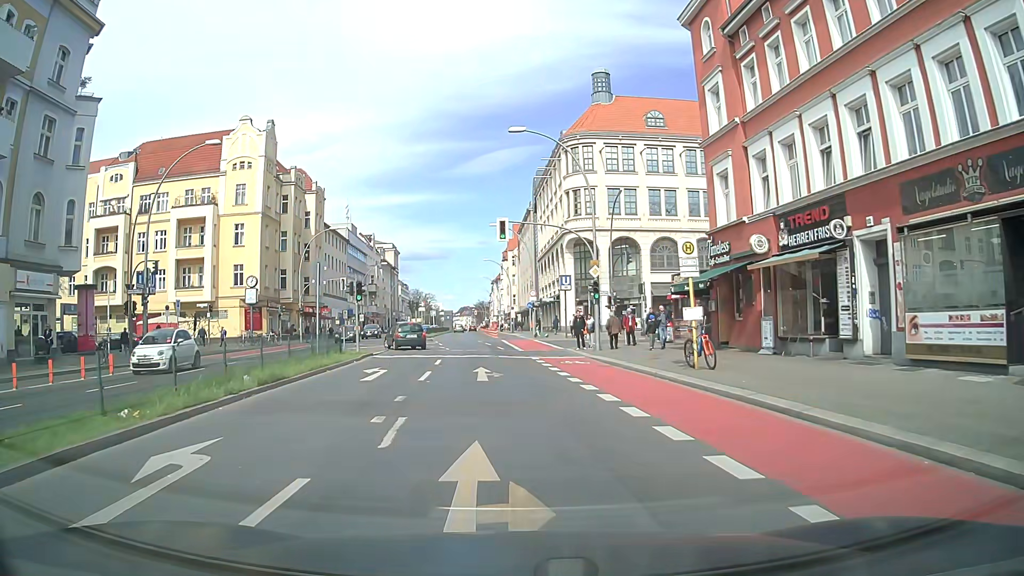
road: primary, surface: asphalt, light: Day
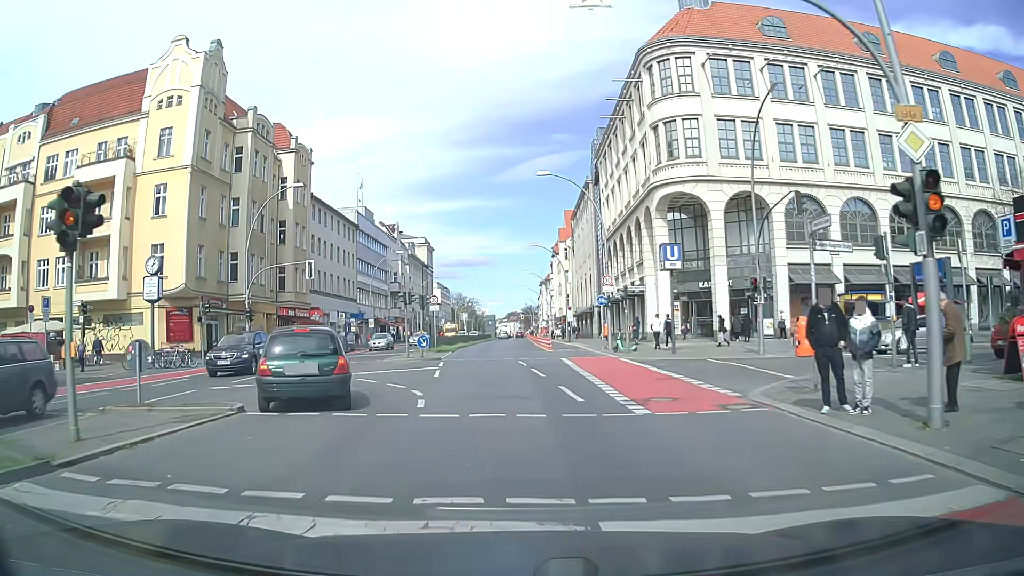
(-1.0, +22.6) m; -4°
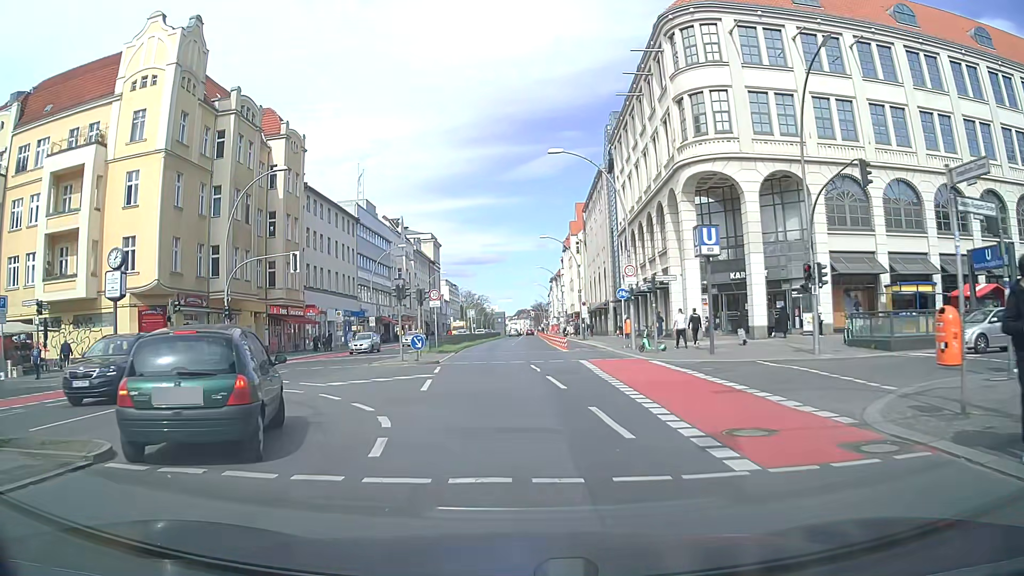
(0.0, +4.5) m; 0°
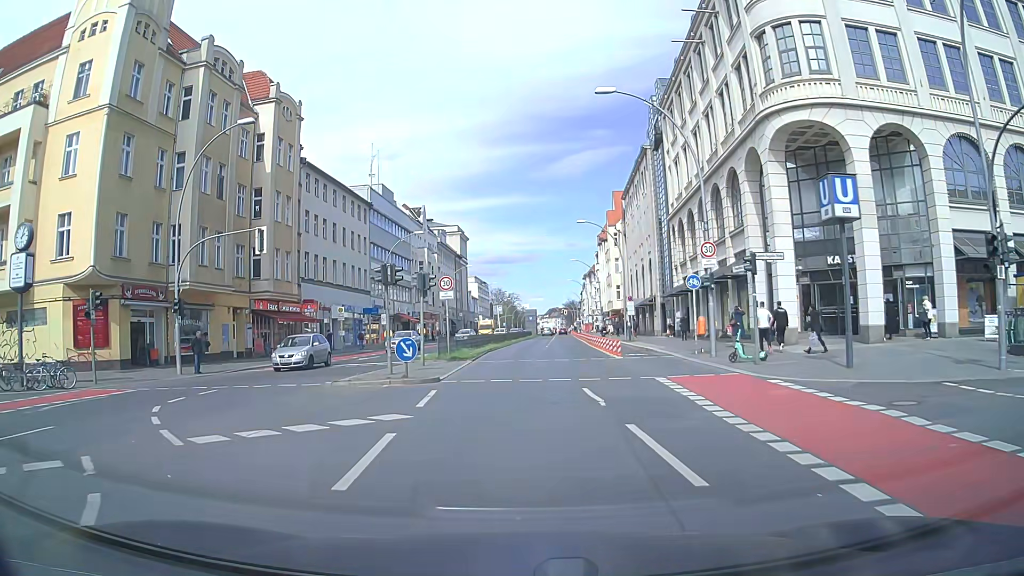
(-0.3, +9.0) m; -4°
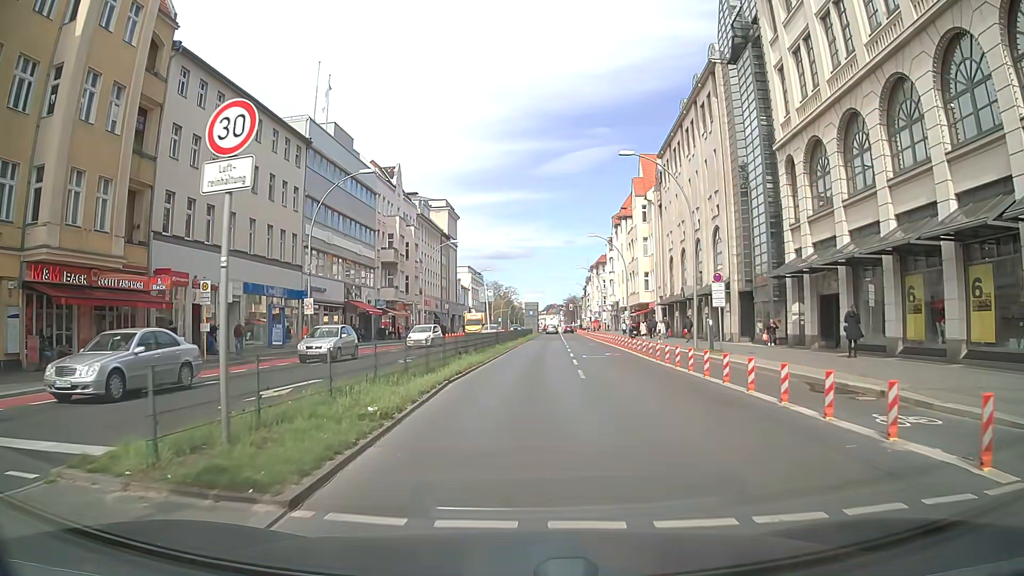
(-0.2, +22.5) m; +1°
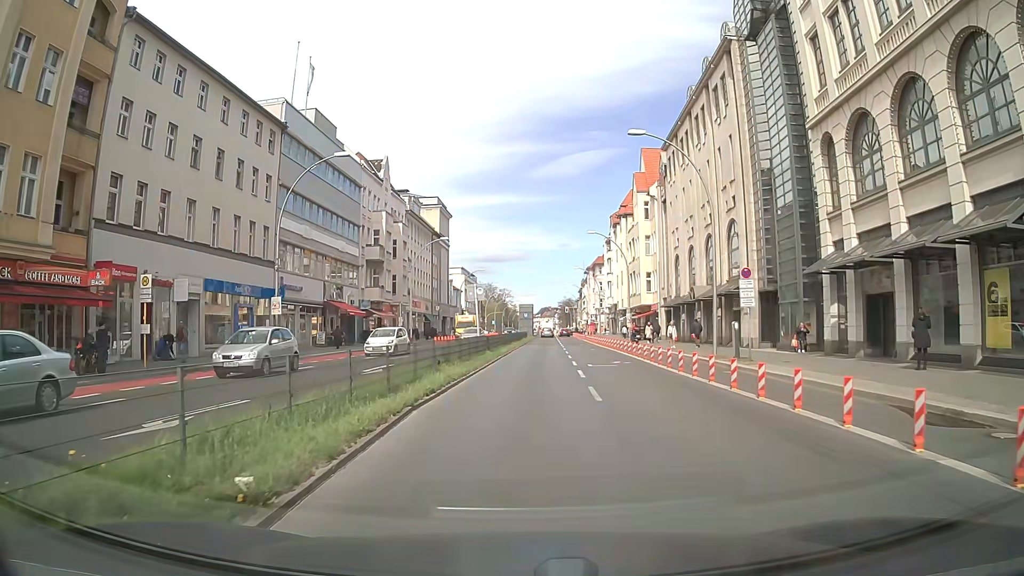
(0.0, +4.5) m; 0°
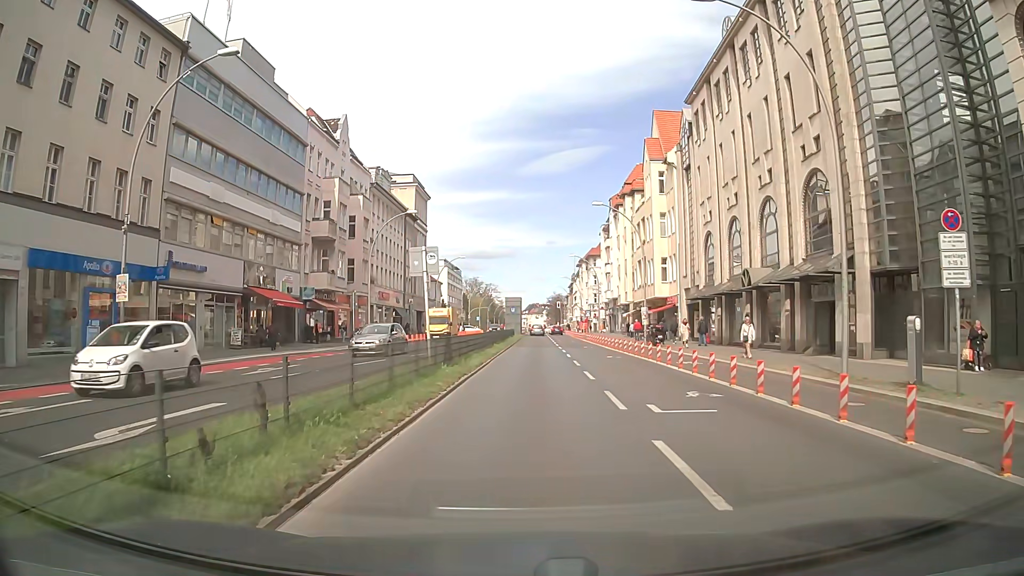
(+0.2, +13.6) m; +2°
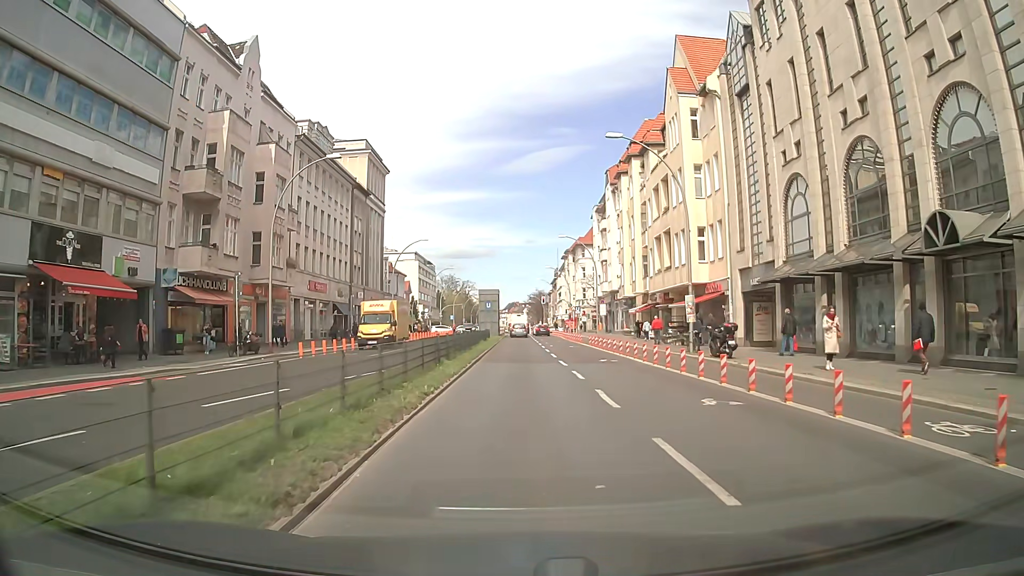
(+0.1, +18.1) m; +1°
(0, +10) (0, +20) (0, +30) (0, +40) (0, +50) (0, +60) (0, +70) (0, +80) (0, +90) (0, +100) m
